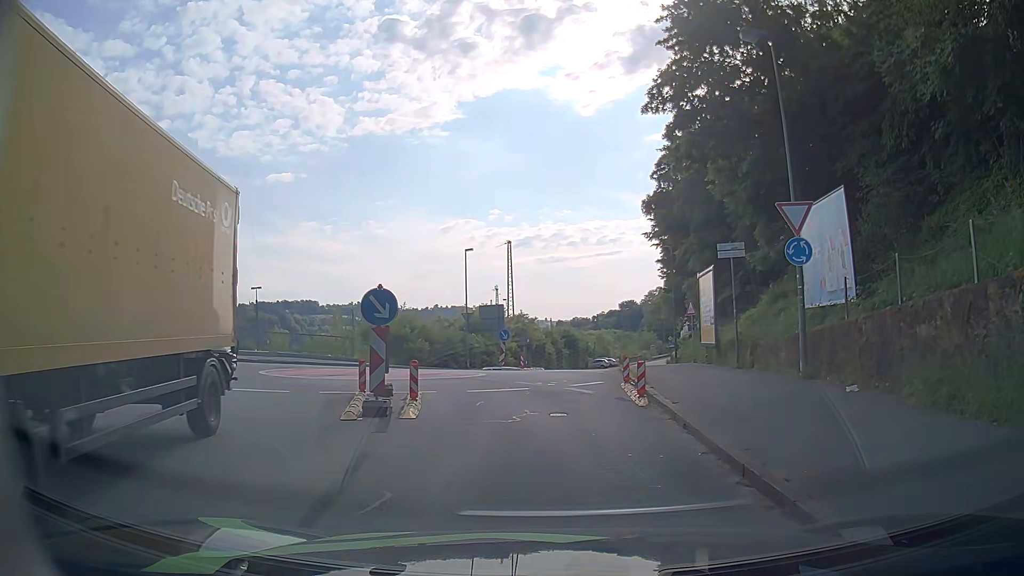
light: Day
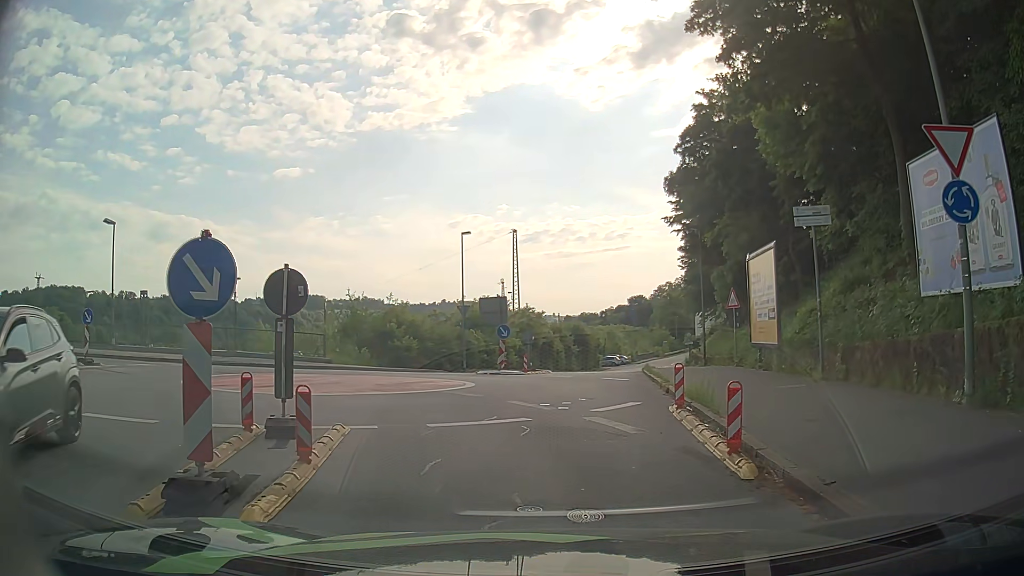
(0.0, +5.9) m; -1°
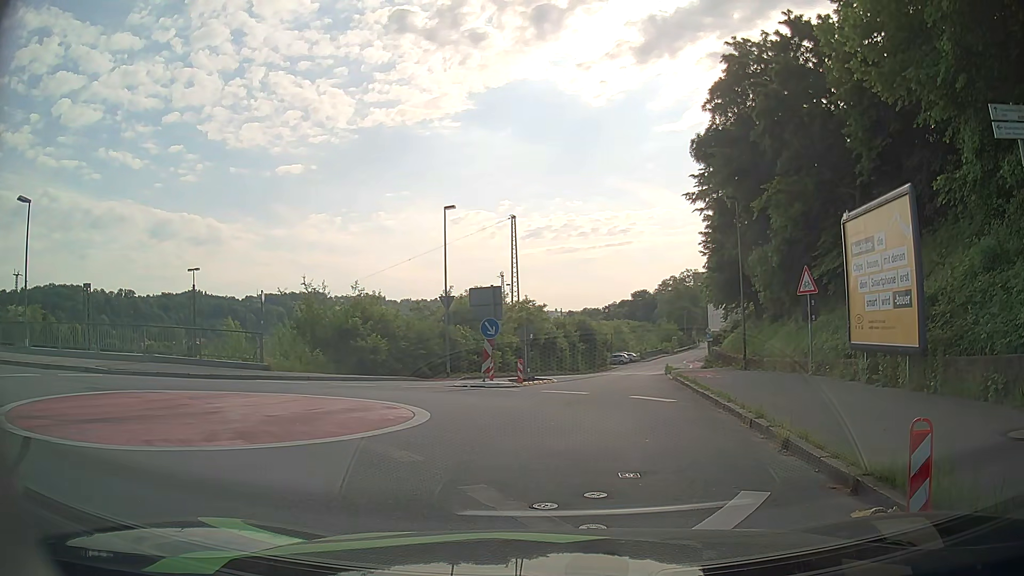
(+0.1, +7.0) m; 0°
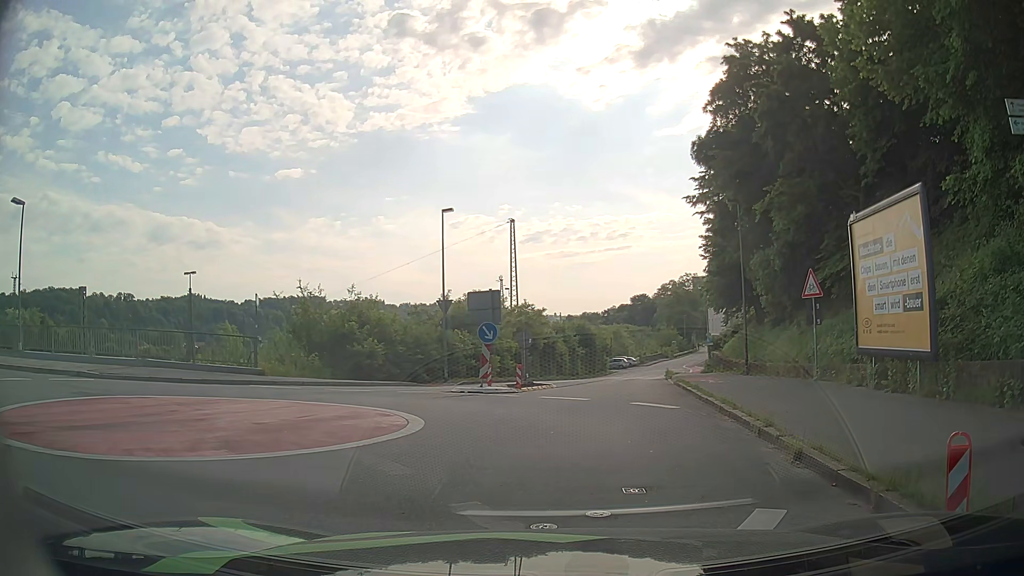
(0.0, +0.5) m; +1°
